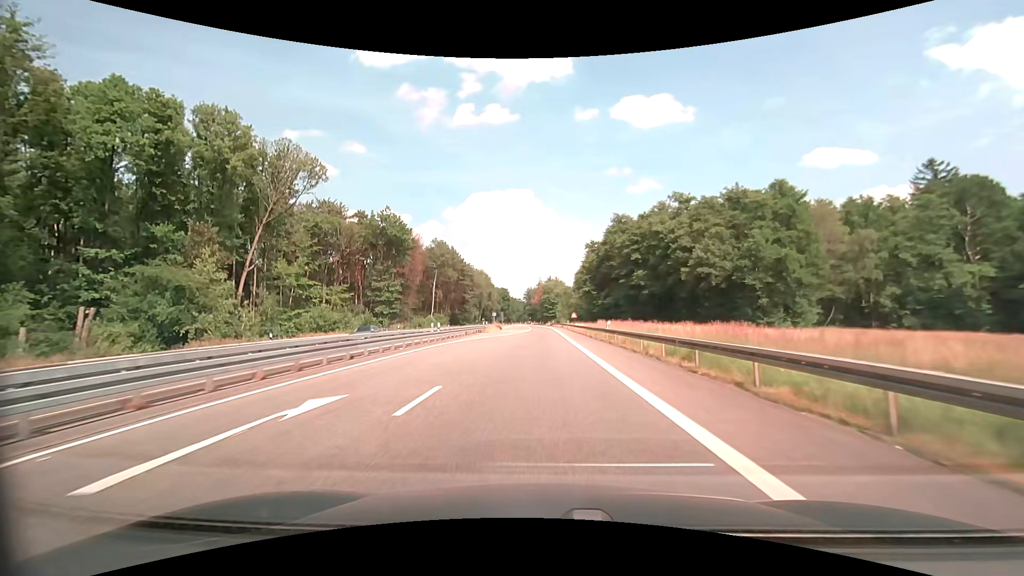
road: secondary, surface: asphalt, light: Day
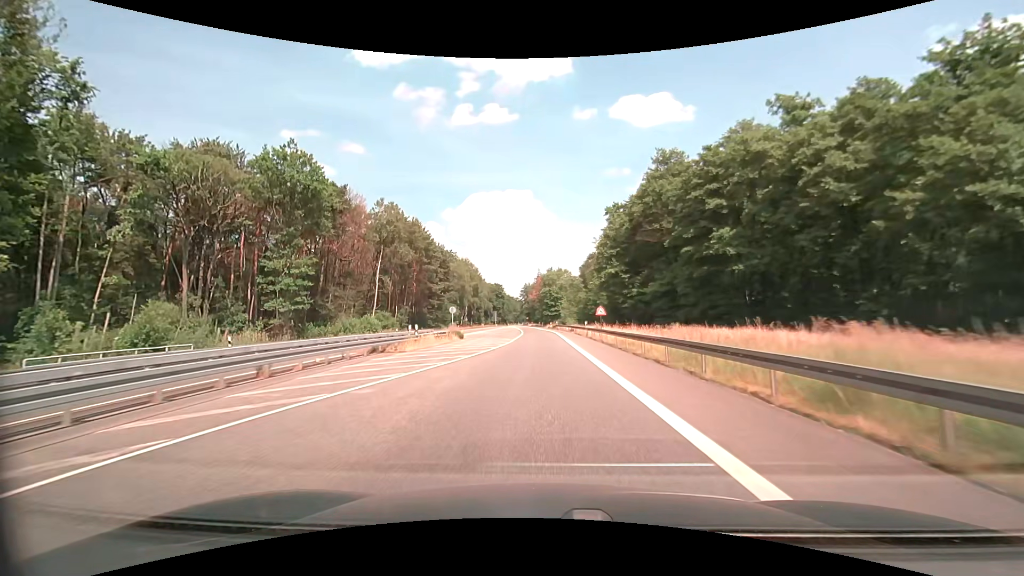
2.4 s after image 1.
(0.0, +37.2) m; 0°
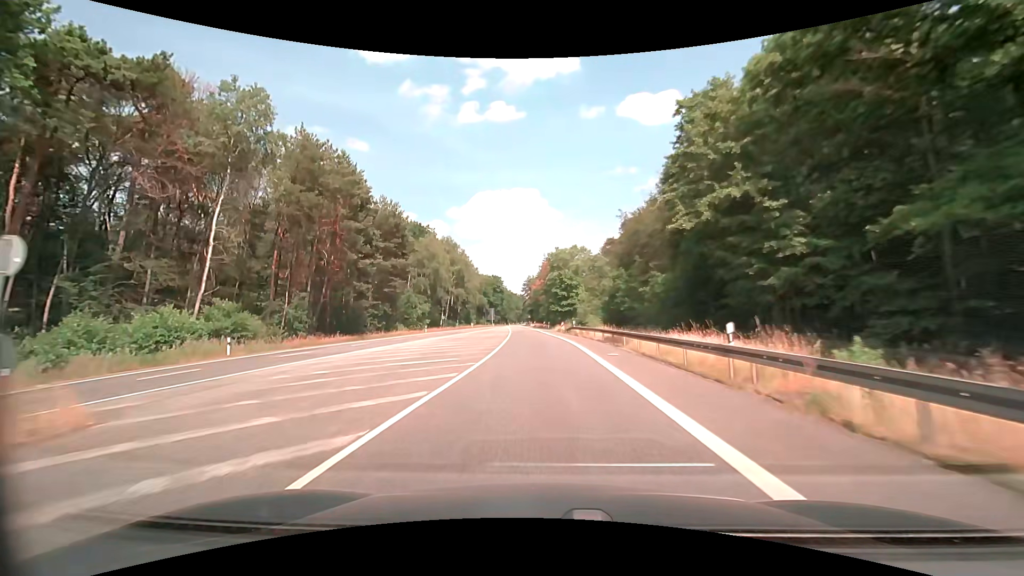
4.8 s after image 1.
(-0.2, +37.6) m; -1°
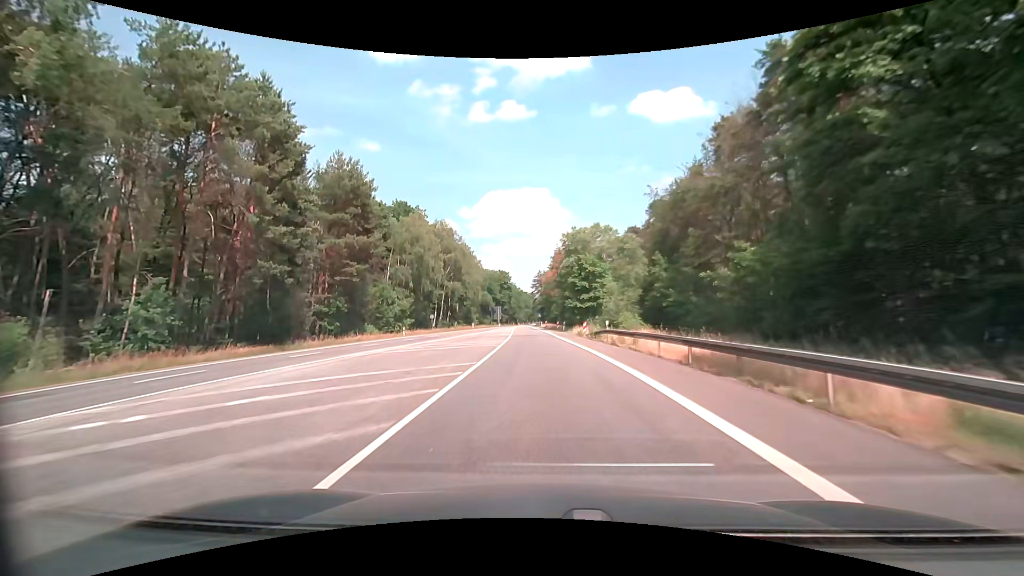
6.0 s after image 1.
(-0.2, +19.0) m; -1°
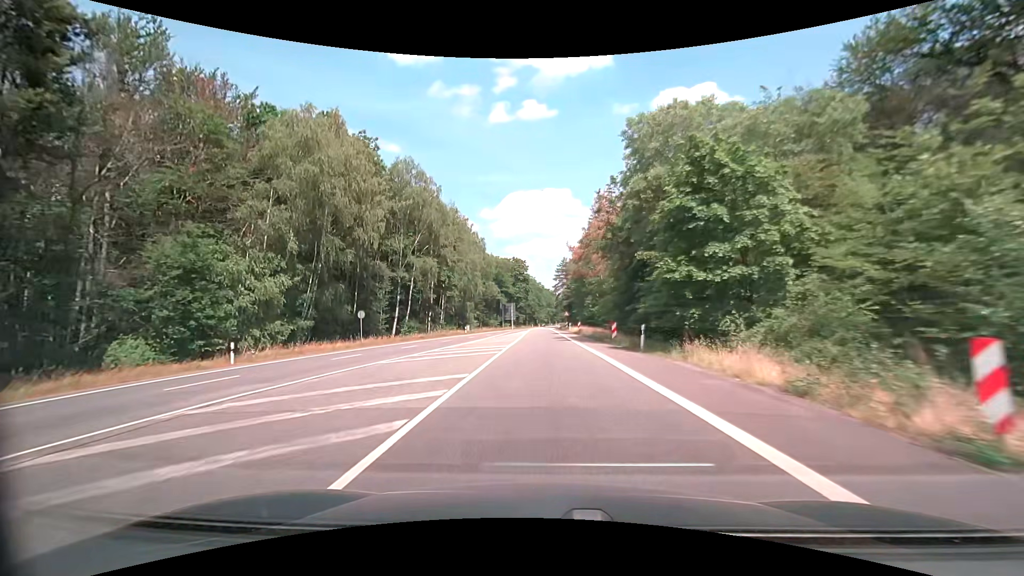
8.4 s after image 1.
(-0.9, +38.4) m; -3°
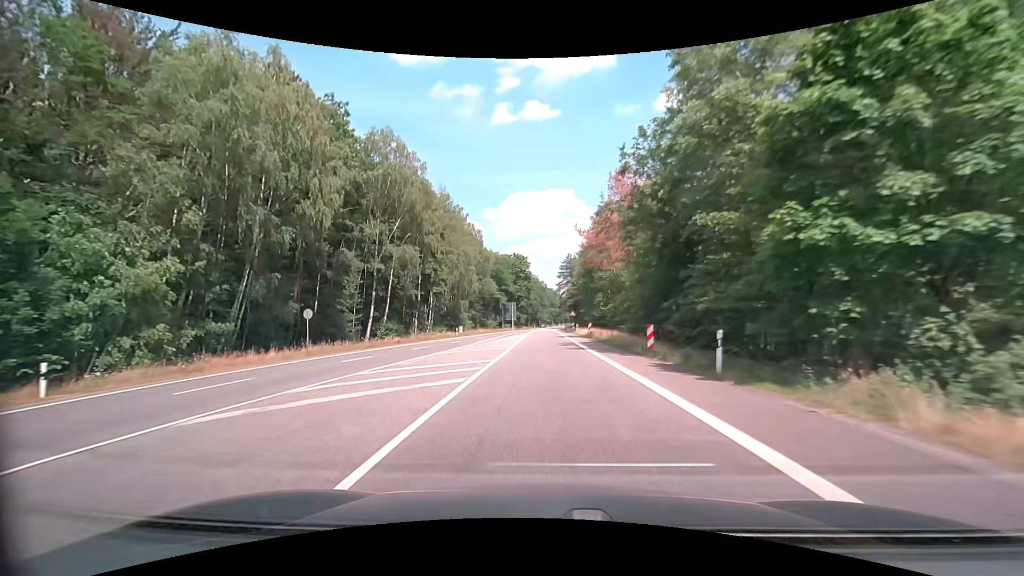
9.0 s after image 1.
(0.0, +9.7) m; 0°
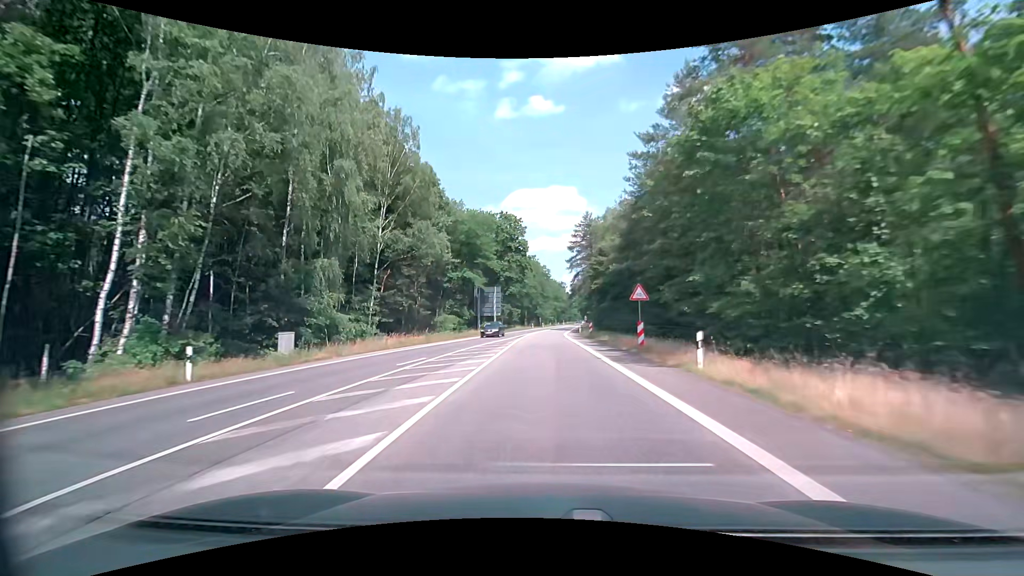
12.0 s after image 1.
(-0.2, +48.7) m; -1°
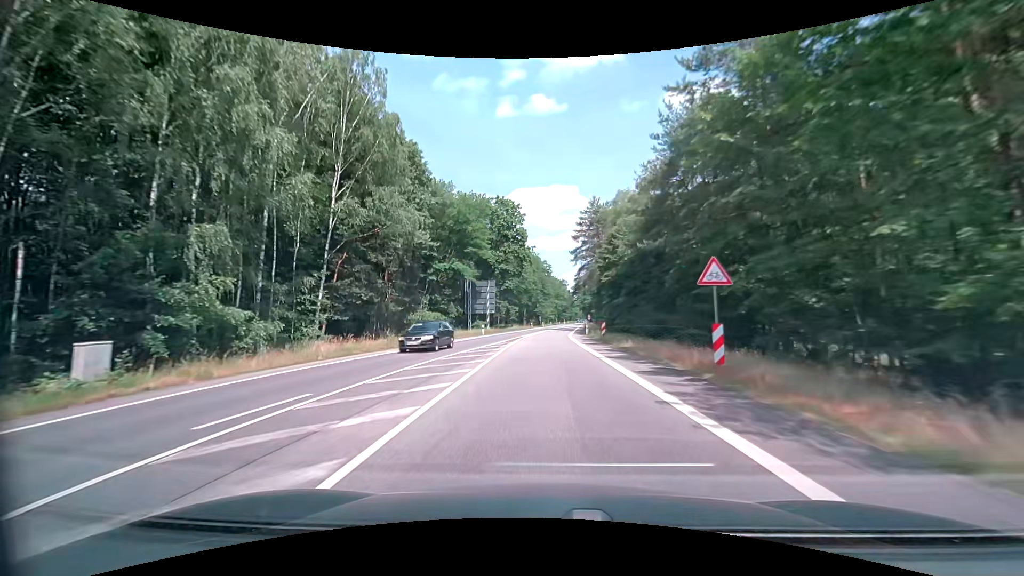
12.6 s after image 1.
(0.0, +9.8) m; +1°
(0, +10) (0, +20) (0, +30) (0, +40) (0, +50) (+1, +60) (+1, +70) (+2, +80) (+3, +90) (+3, +100) m
